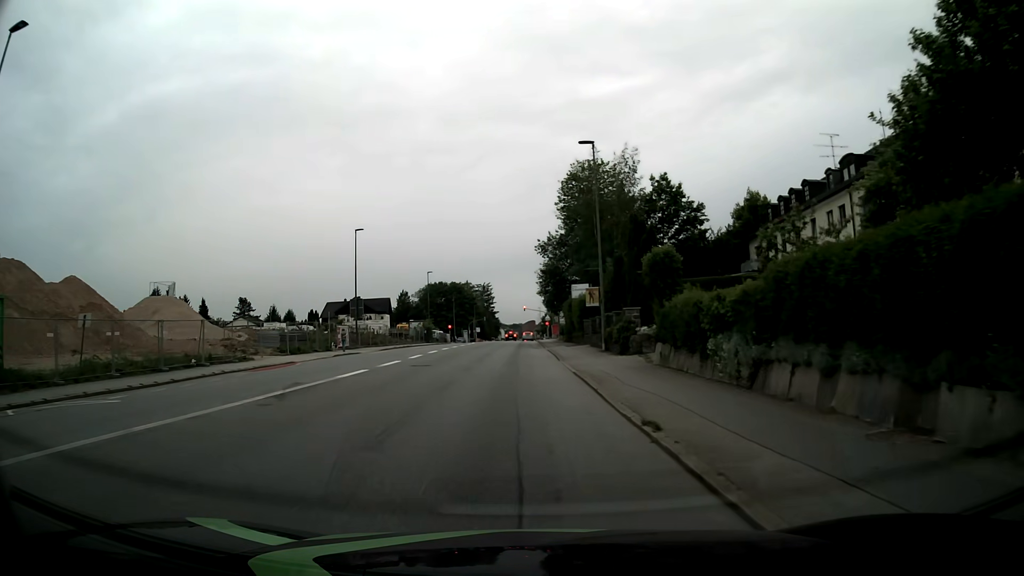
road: tertiary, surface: asphalt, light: Day
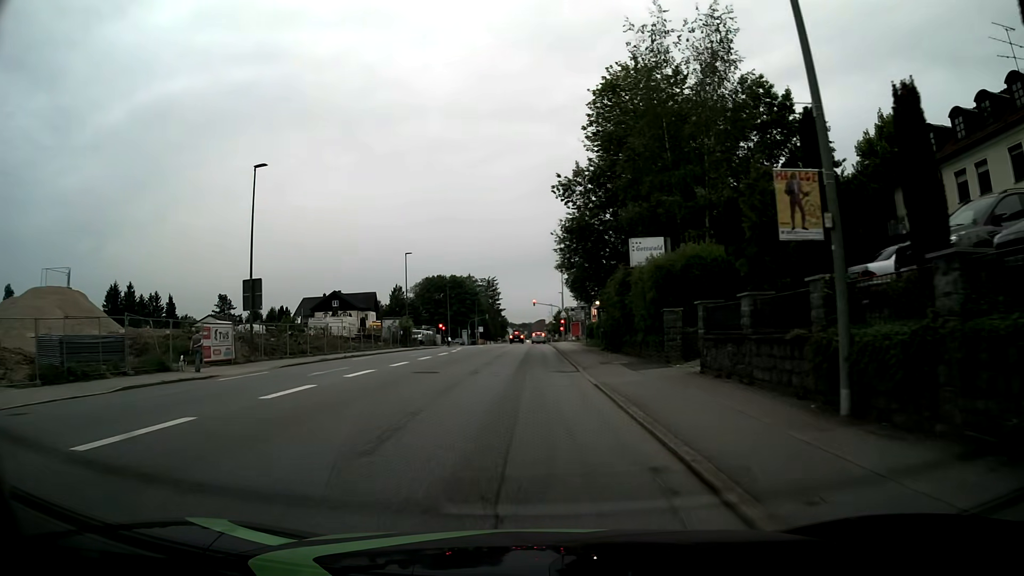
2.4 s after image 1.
(-0.2, +24.3) m; -1°
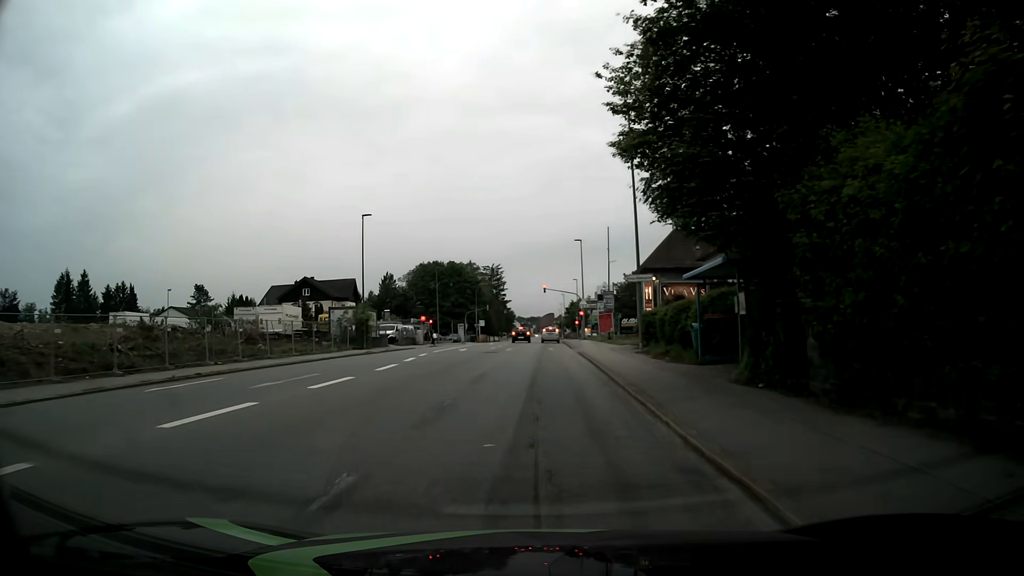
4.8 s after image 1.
(-0.1, +22.2) m; -1°
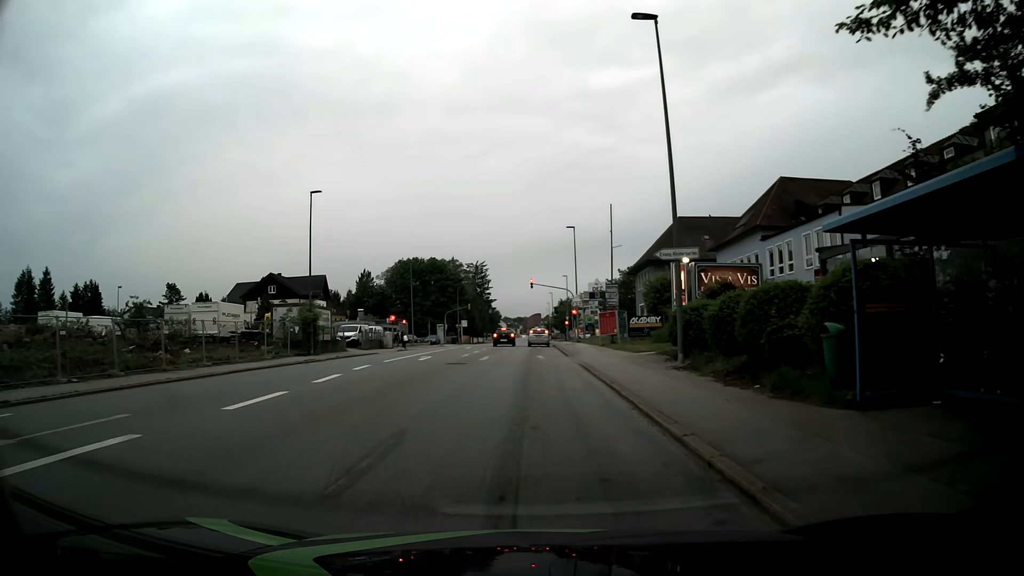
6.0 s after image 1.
(+0.1, +9.6) m; +1°
